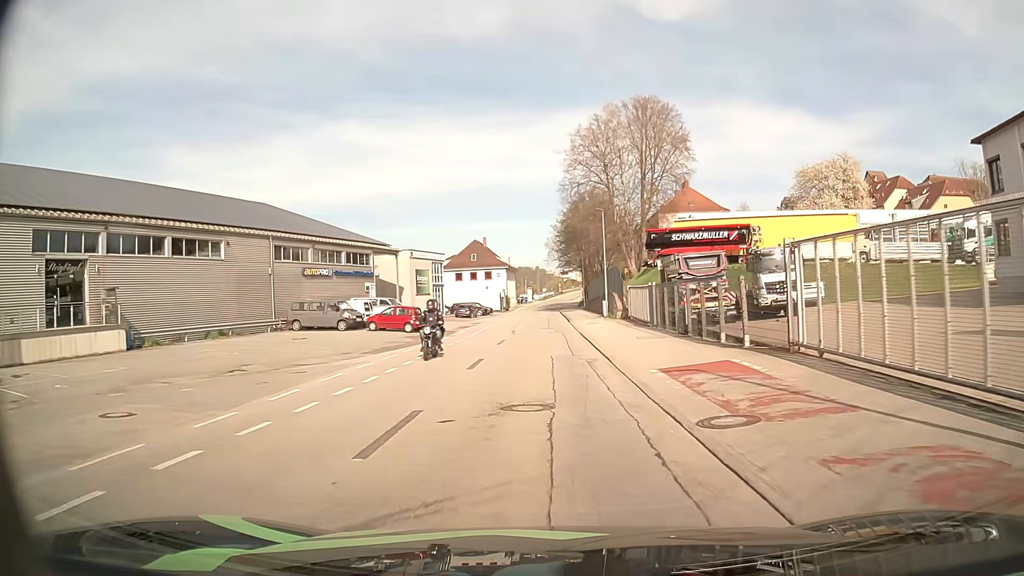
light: Day
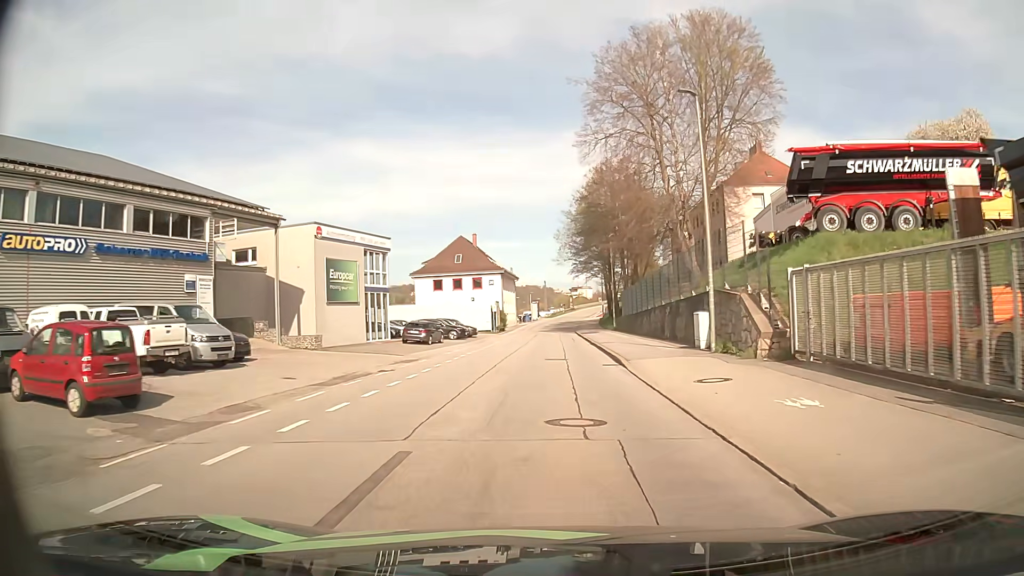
(-0.3, +30.0) m; 0°
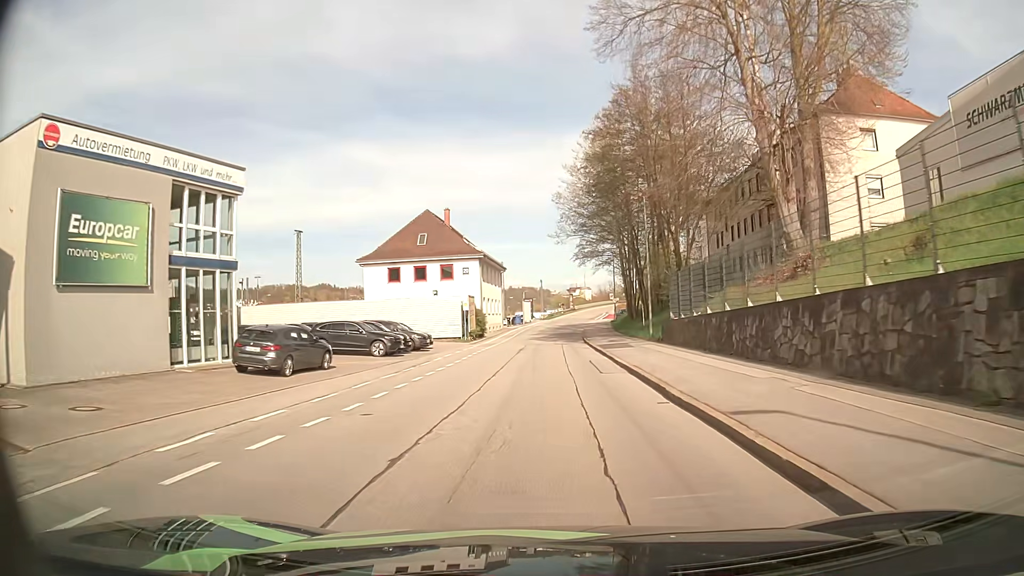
(+0.1, +23.1) m; 0°
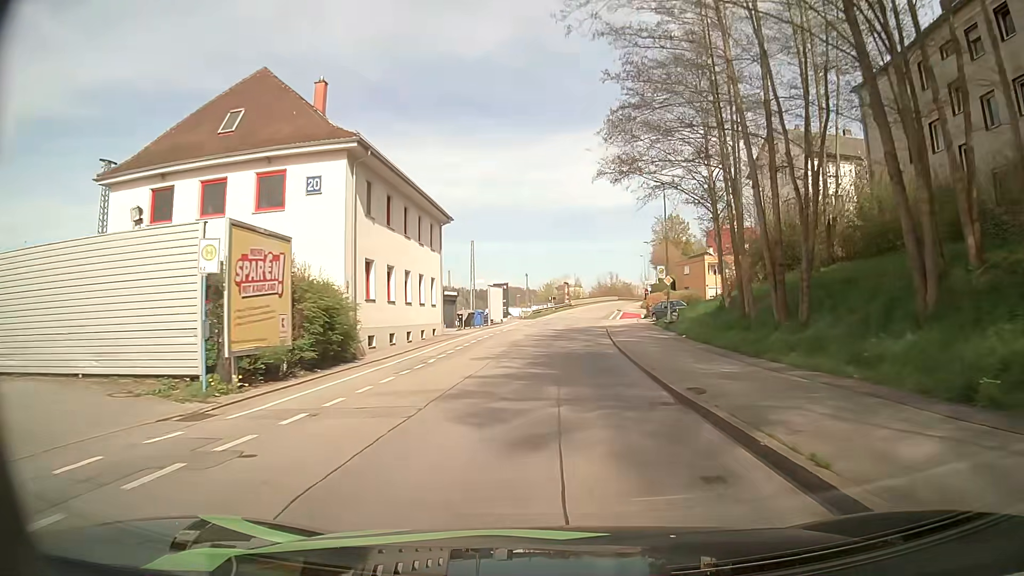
(+0.1, +39.3) m; +1°
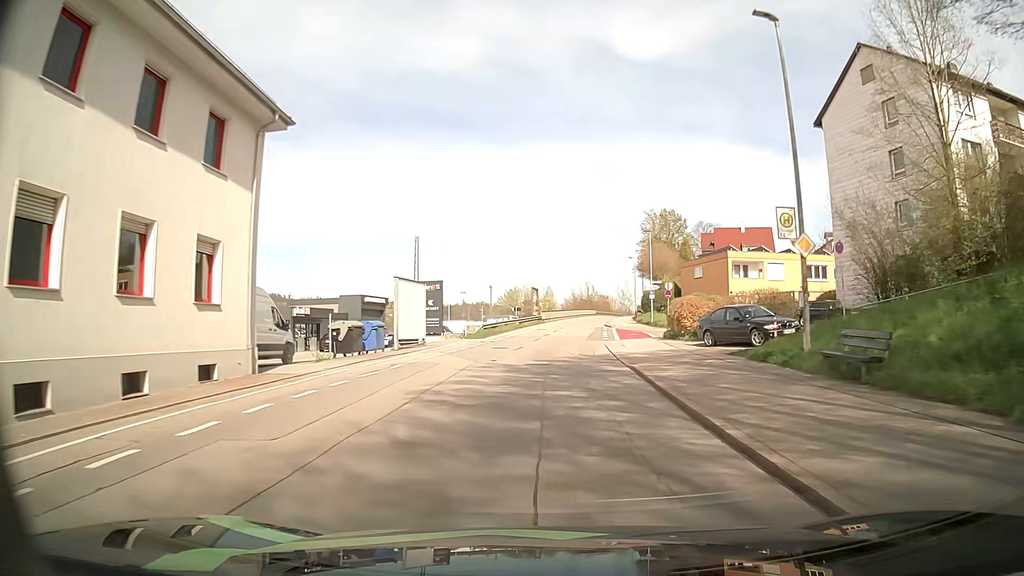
(+0.4, +23.8) m; +3°
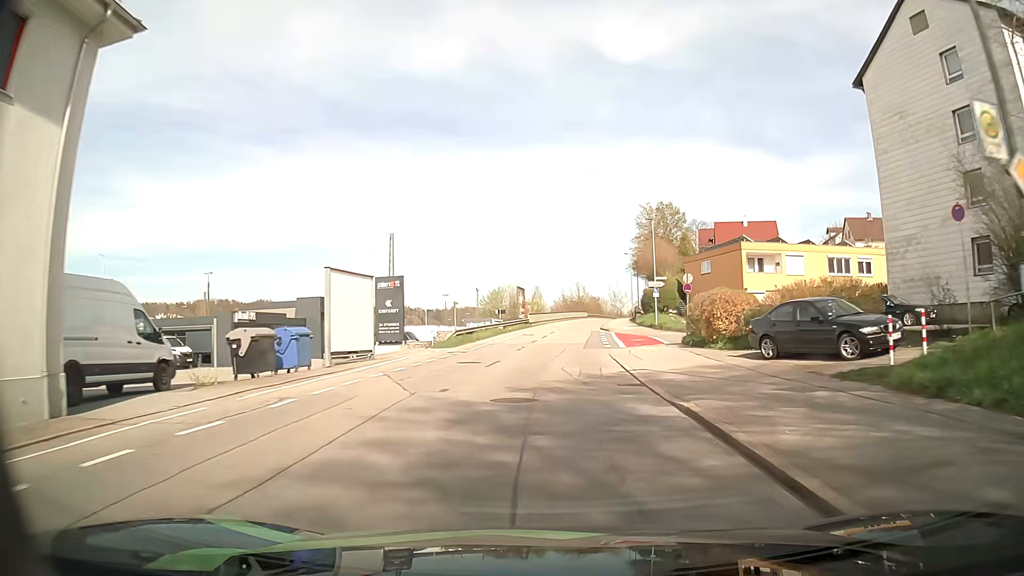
(0.0, +7.9) m; +1°
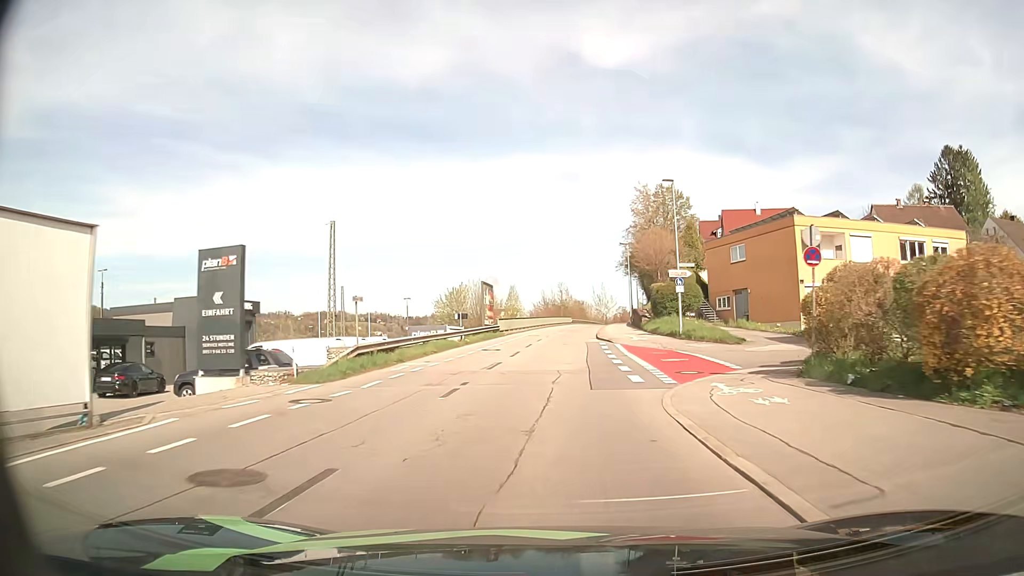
(+0.2, +15.8) m; +2°
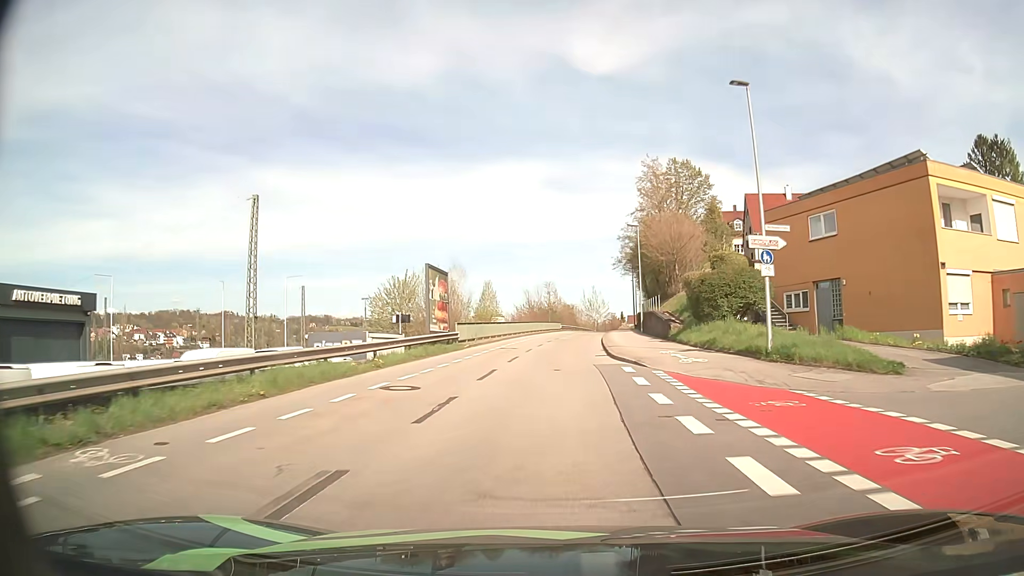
(+0.1, +15.8) m; +1°
(0, +10) (0, +20) (+1, +30) (+2, +40) (+2, +50) (+4, +60) (+5, +70) (+6, +80) (+7, +90) (+9, +100) m
